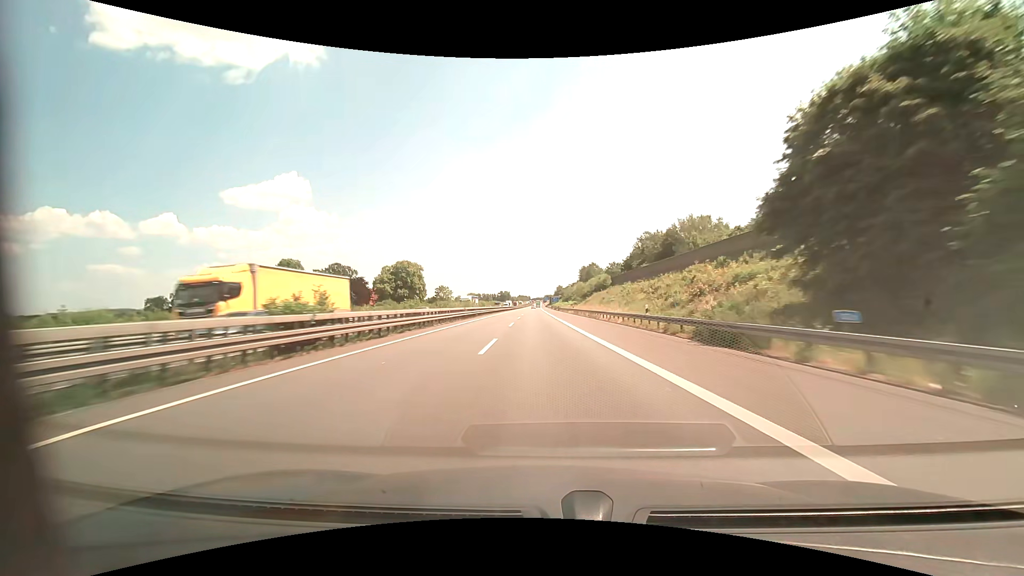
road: motorway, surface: asphalt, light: Day
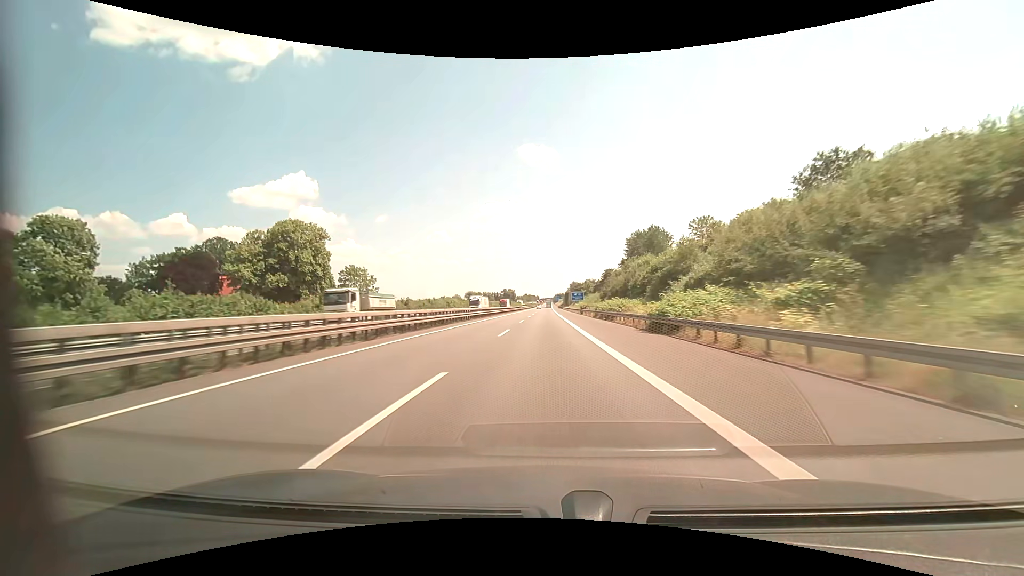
(-2.2, +100.9) m; -1°
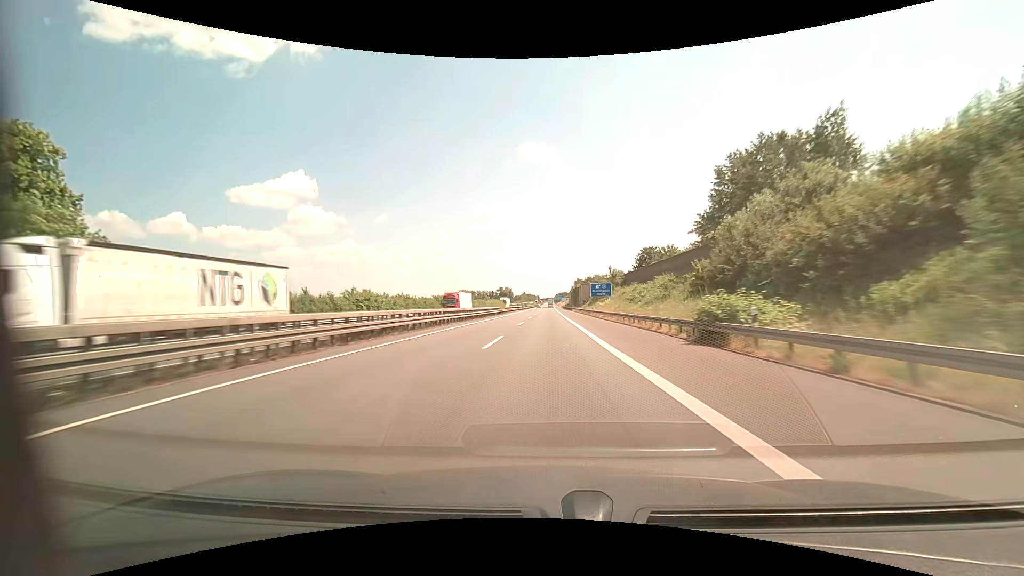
(+0.1, +61.1) m; 0°
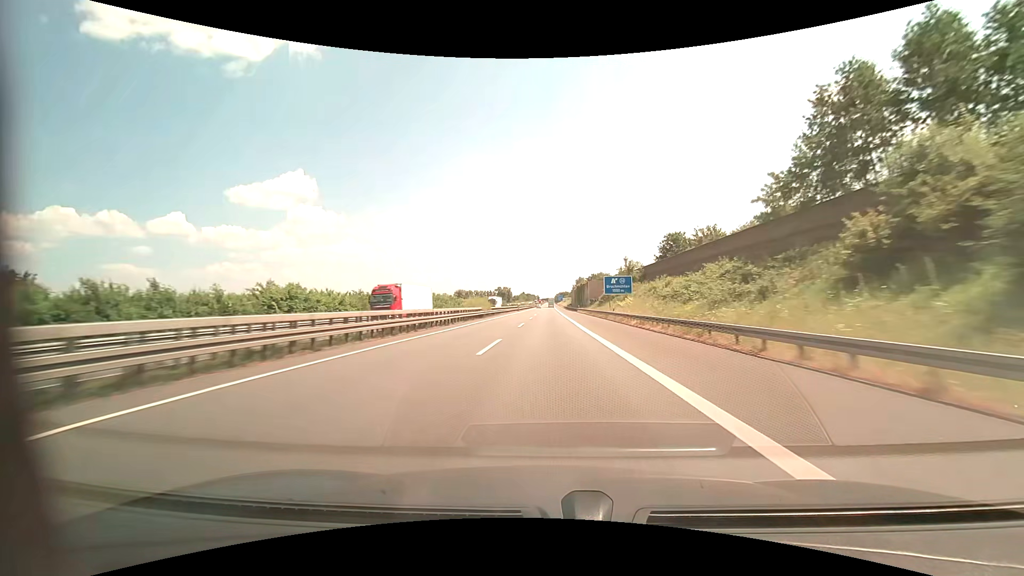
(0.0, +20.4) m; 0°
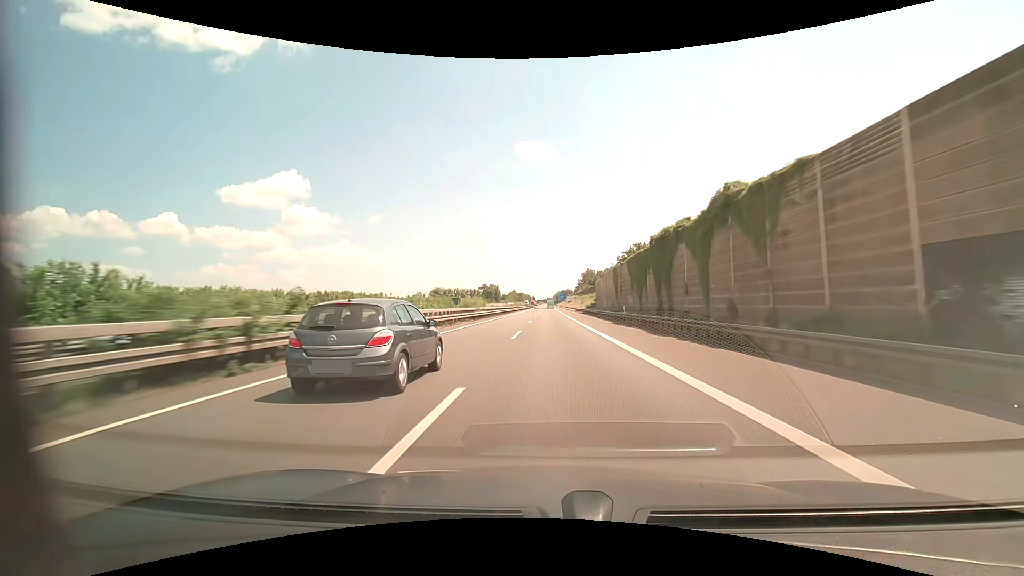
(+0.2, +102.5) m; 0°
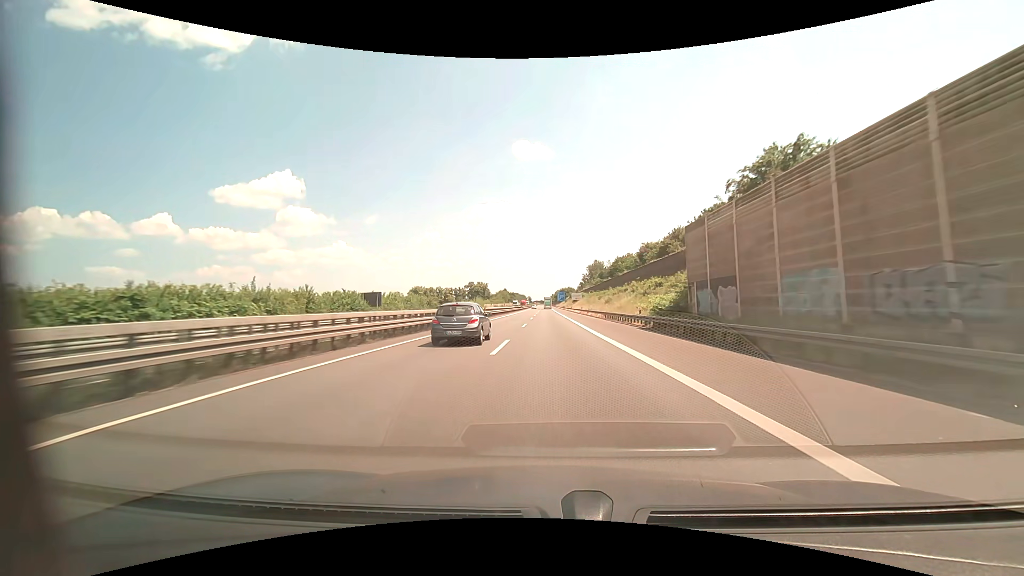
(+0.3, +61.2) m; 0°
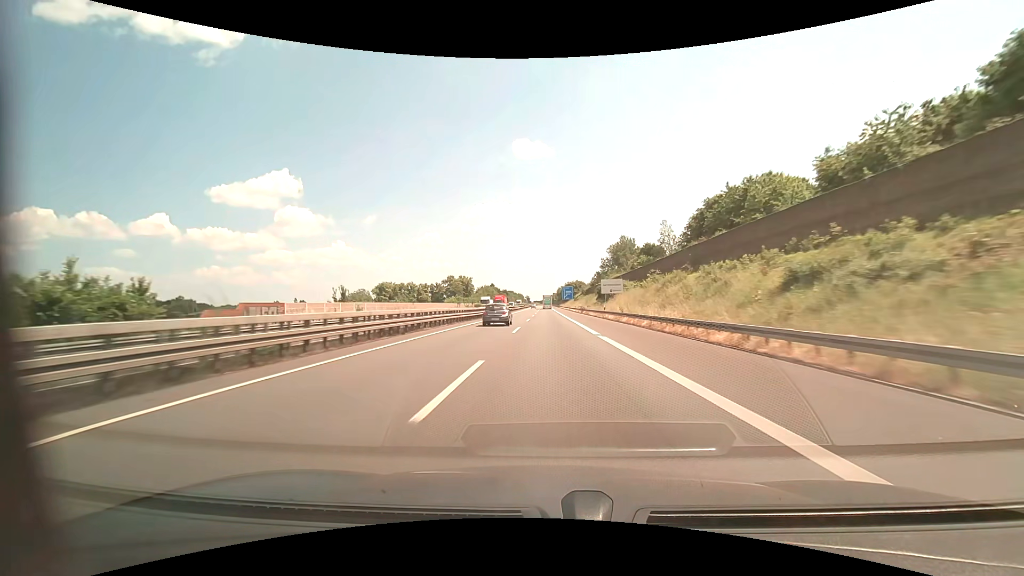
(0.0, +80.5) m; 0°
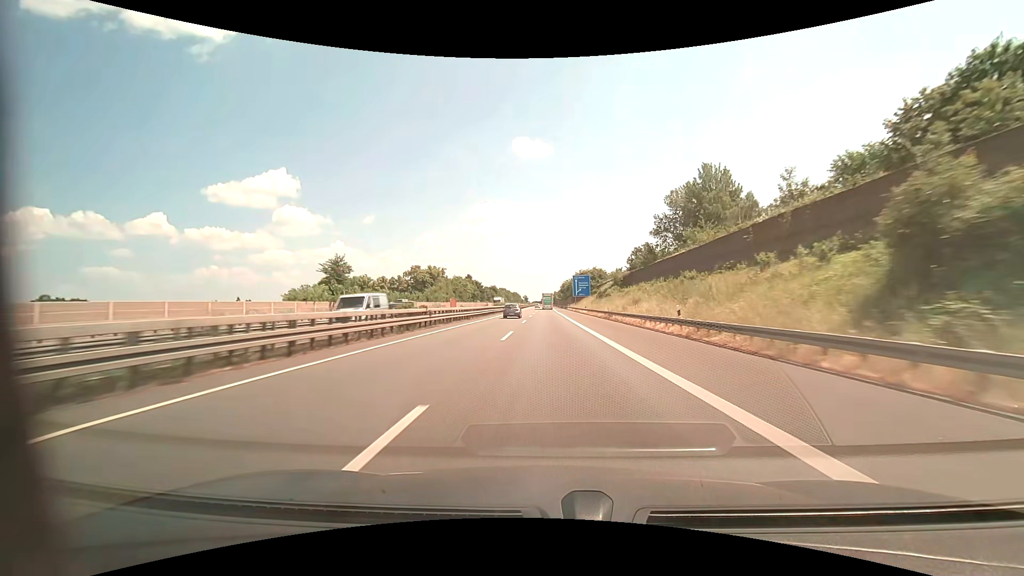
(0.0, +78.0) m; 0°
(0, +10) (0, +20) (0, +30) (0, +40) (0, +50) (0, +60) (0, +70) (0, +80) (0, +90) (0, +100) m
